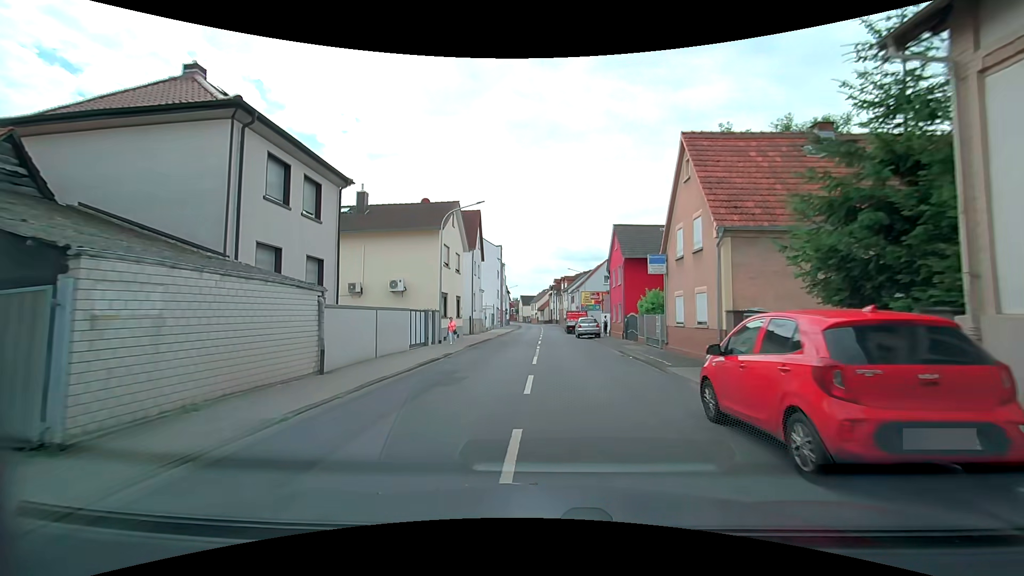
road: tertiary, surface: asphalt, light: Day
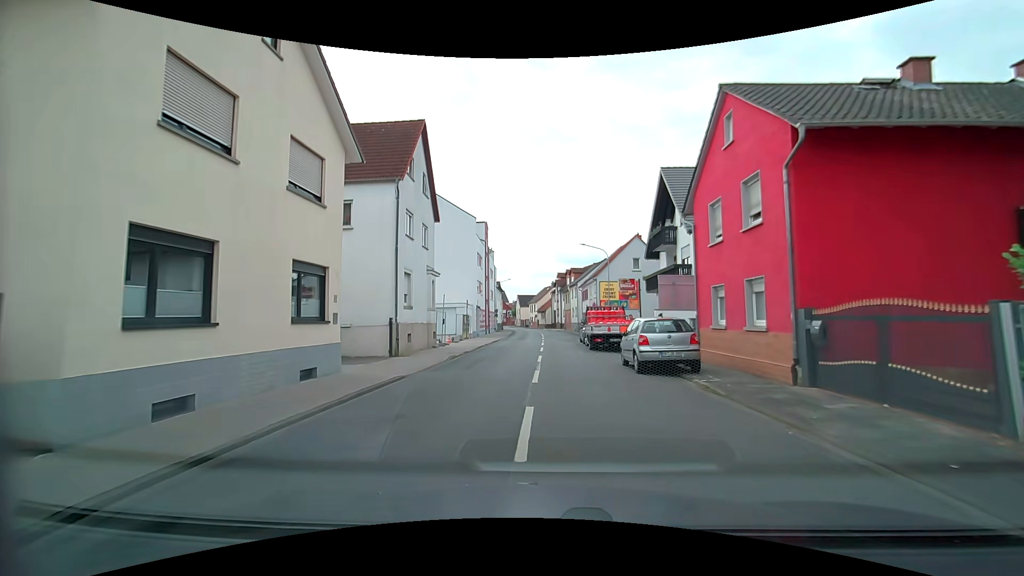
(+0.1, +22.4) m; 0°
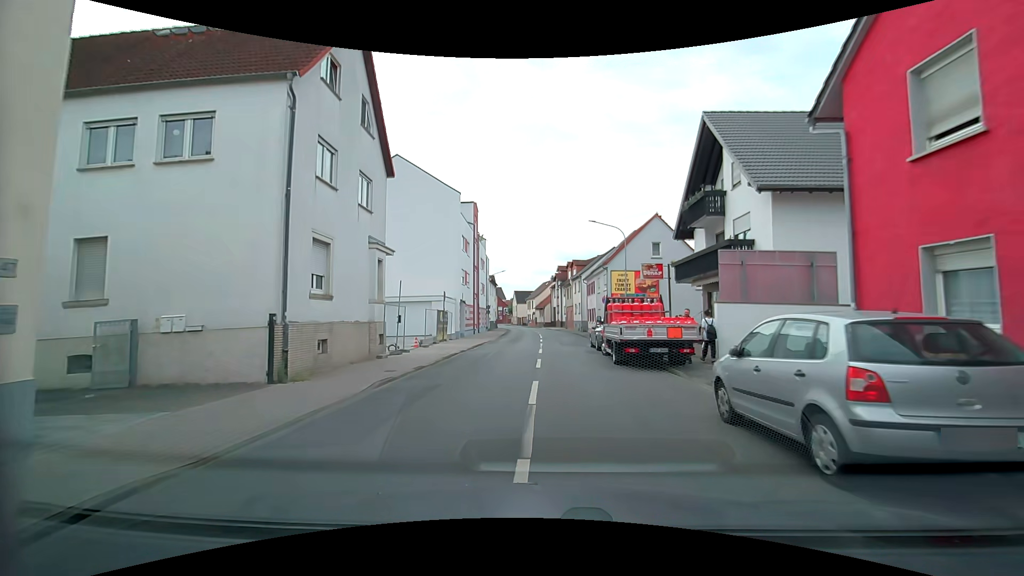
(0.0, +8.9) m; +1°
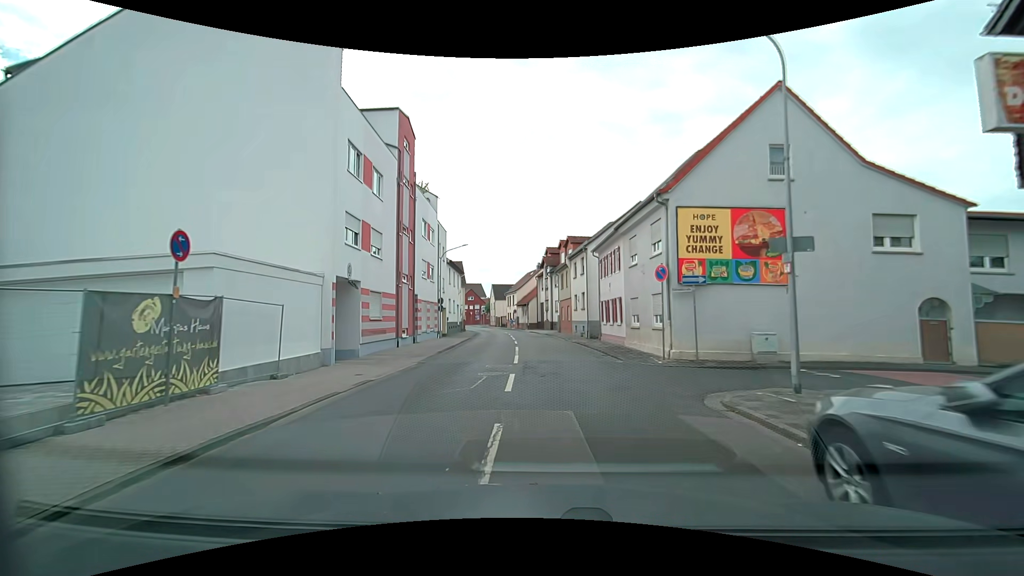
(+0.1, +22.3) m; +1°
(0, +10) (0, +20) (0, +30) (0, +40) (-1, +50) (-3, +60) (-5, +70) (-7, +79) (-10, +89) (-12, +99) m
